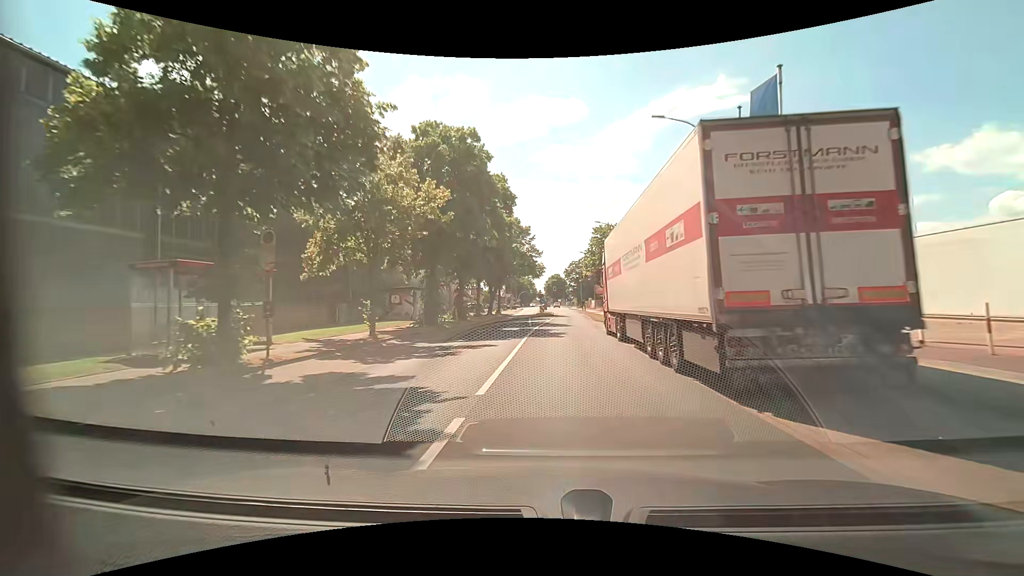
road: tertiary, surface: asphalt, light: Day
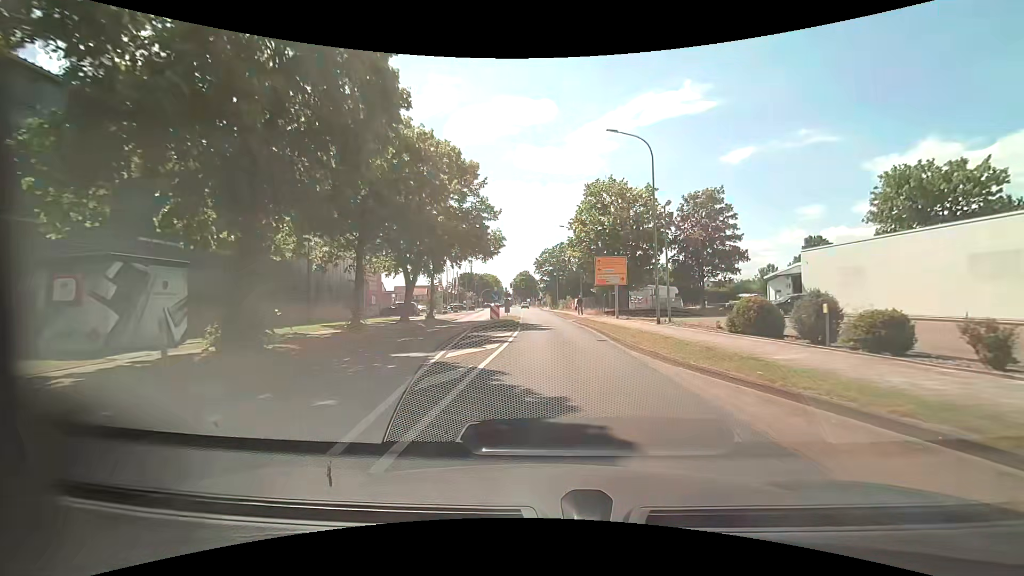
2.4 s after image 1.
(0.0, +27.3) m; +3°
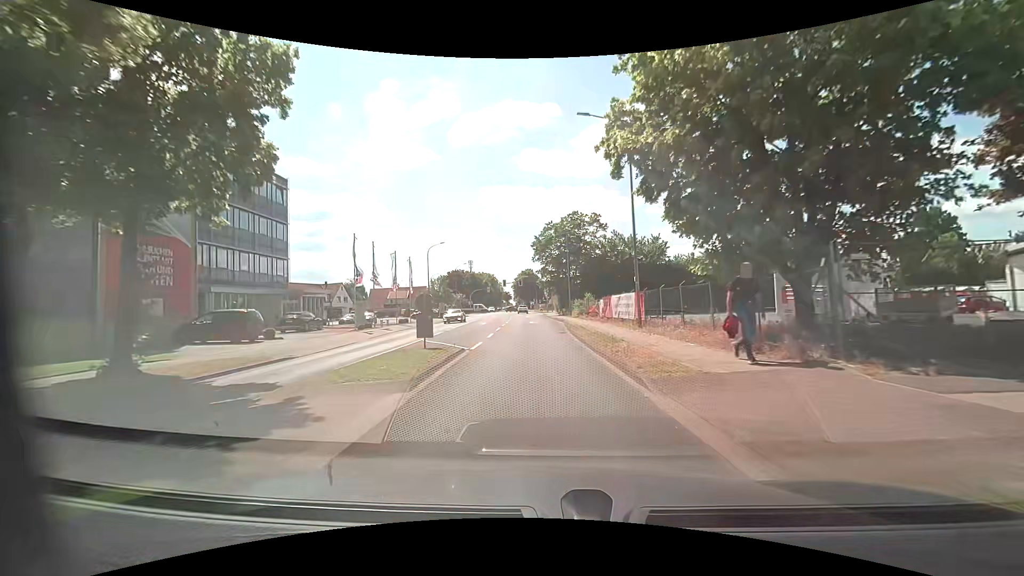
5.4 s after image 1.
(+0.4, +32.6) m; -1°
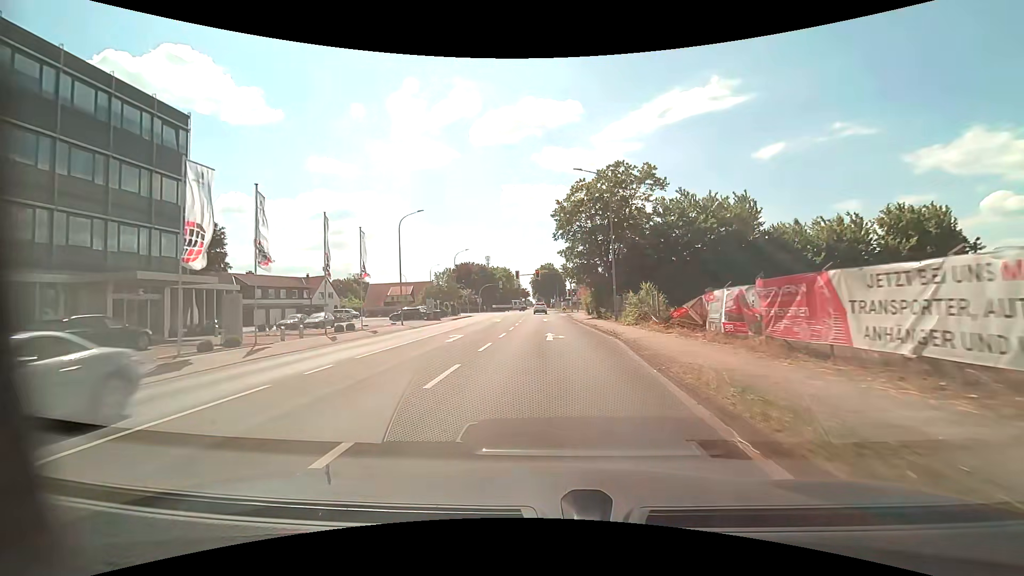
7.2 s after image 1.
(-0.4, +19.9) m; -2°
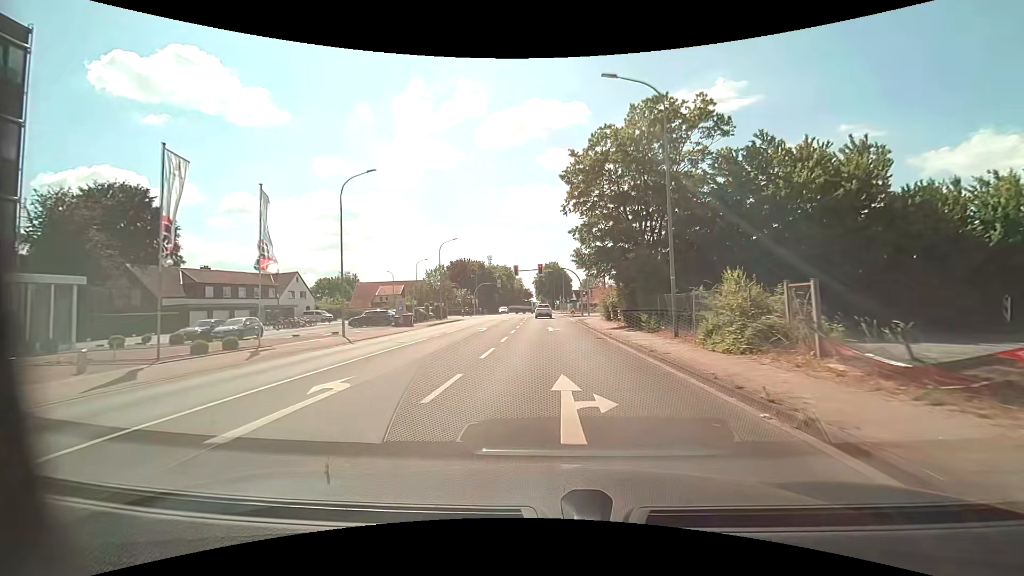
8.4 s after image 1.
(-0.1, +13.0) m; 0°
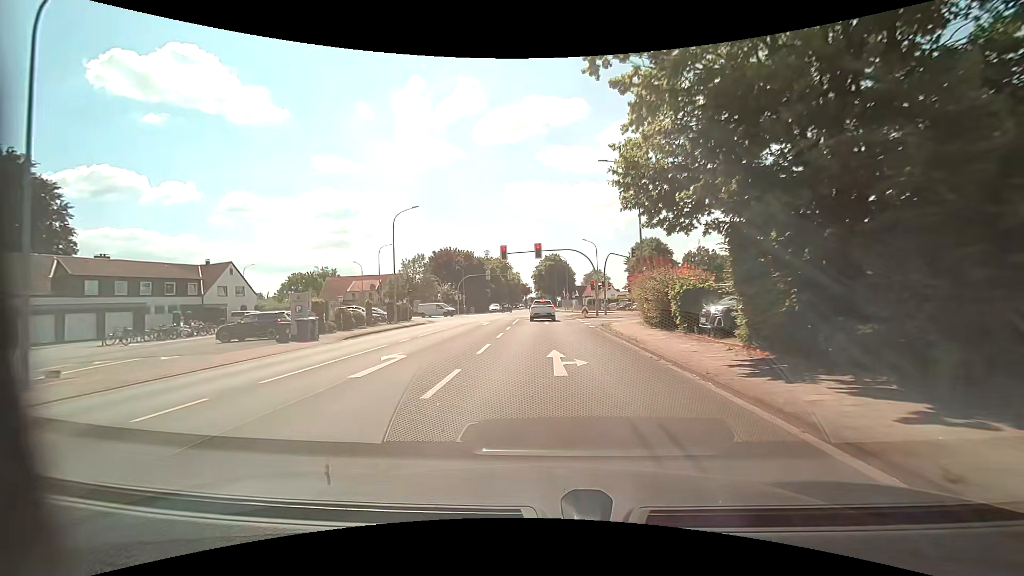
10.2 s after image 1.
(0.0, +17.8) m; 0°
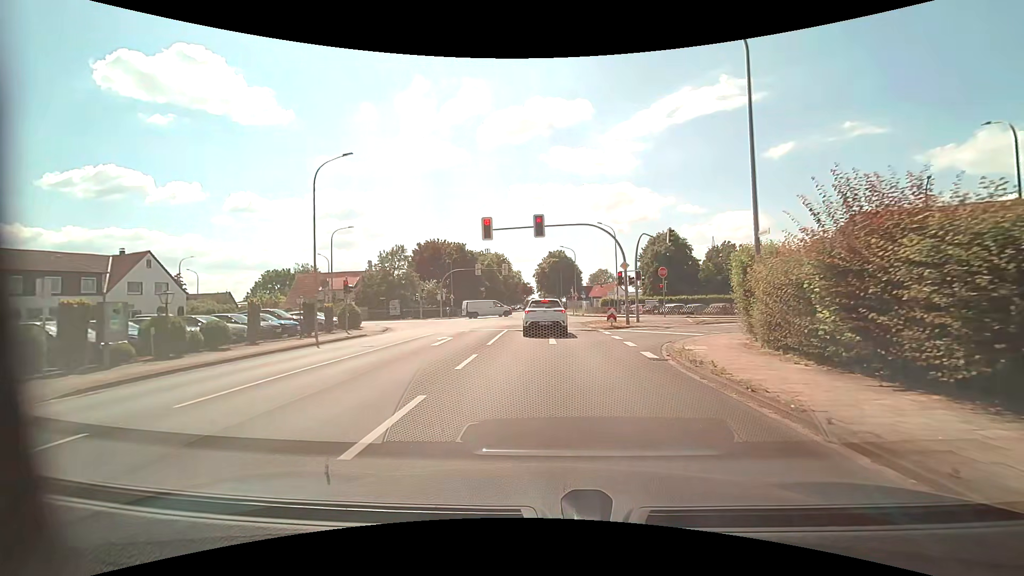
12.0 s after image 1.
(-0.1, +14.5) m; 0°
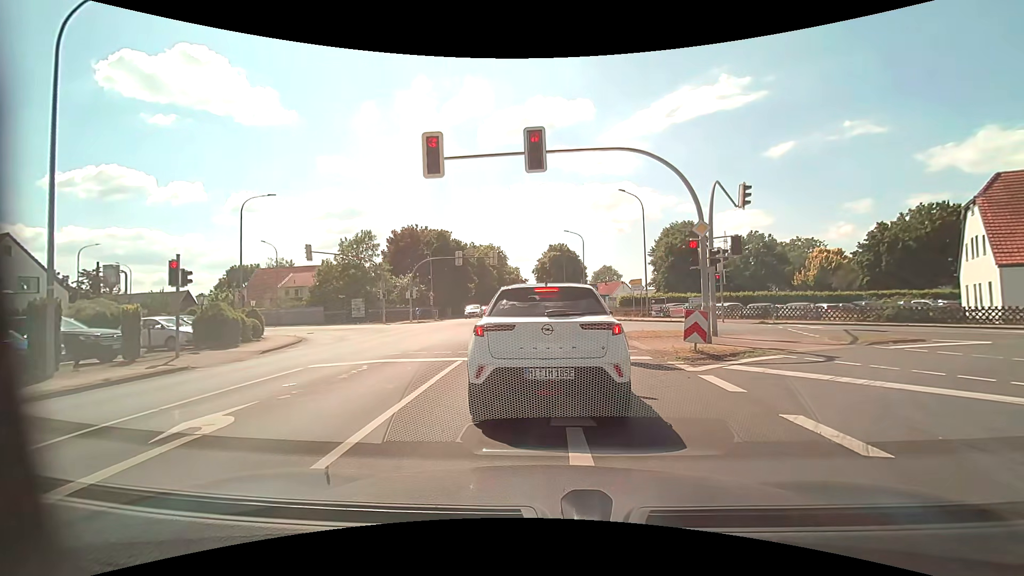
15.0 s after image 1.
(-0.1, +13.8) m; 0°
(0, +10) (0, +20) (-1, +30) (-1, +40) (-1, +50) (-1, +60) (-1, +70) (-1, +80) (-1, +90) (-2, +100) m
